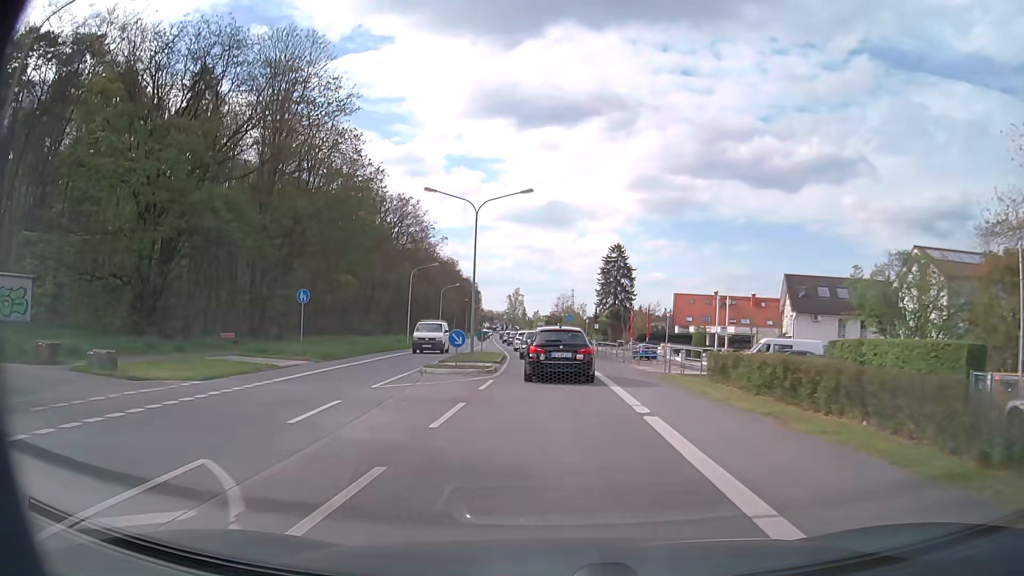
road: primary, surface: asphalt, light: Day
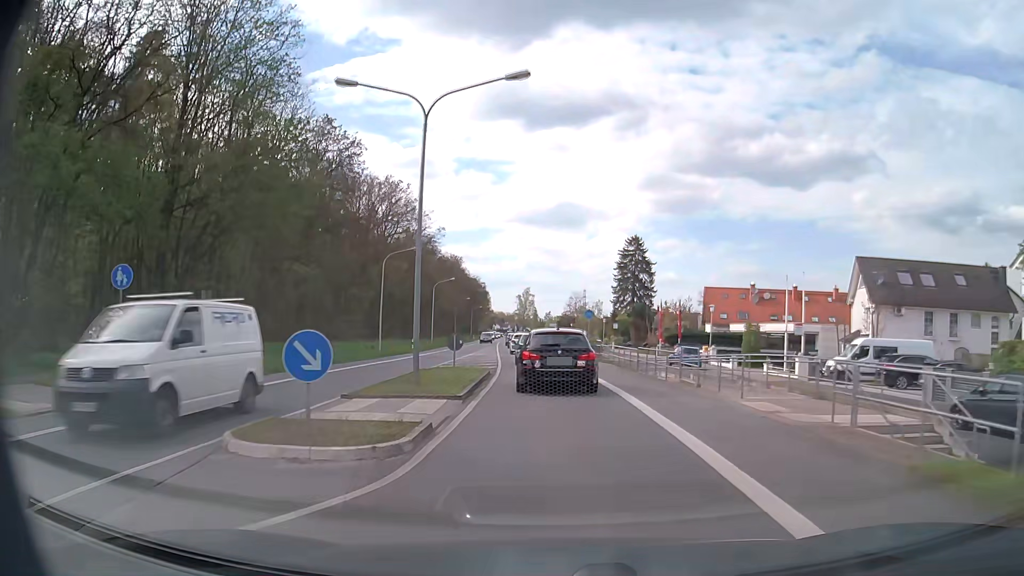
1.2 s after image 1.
(-0.1, +14.2) m; -1°
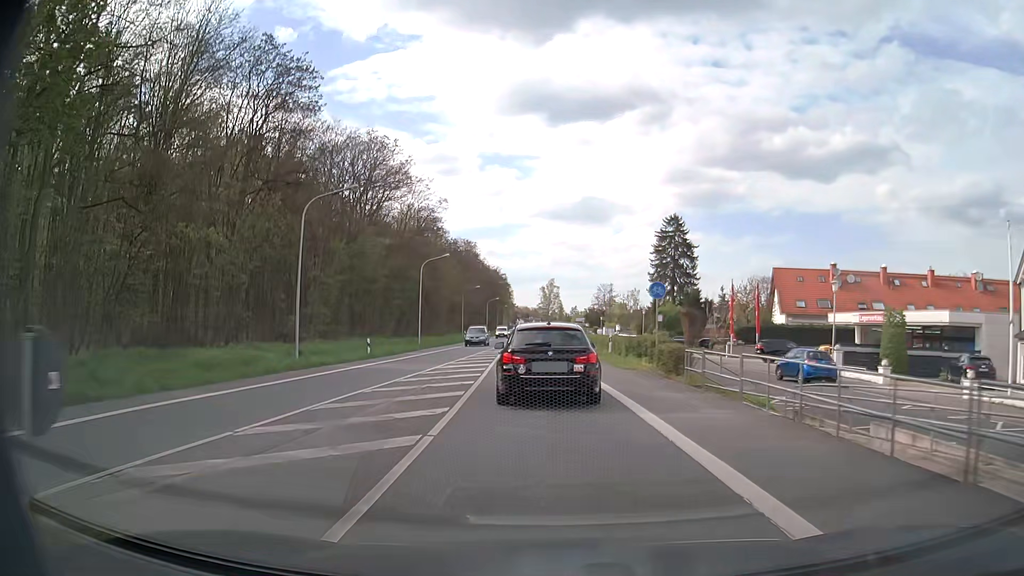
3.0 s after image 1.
(-0.3, +20.1) m; -2°
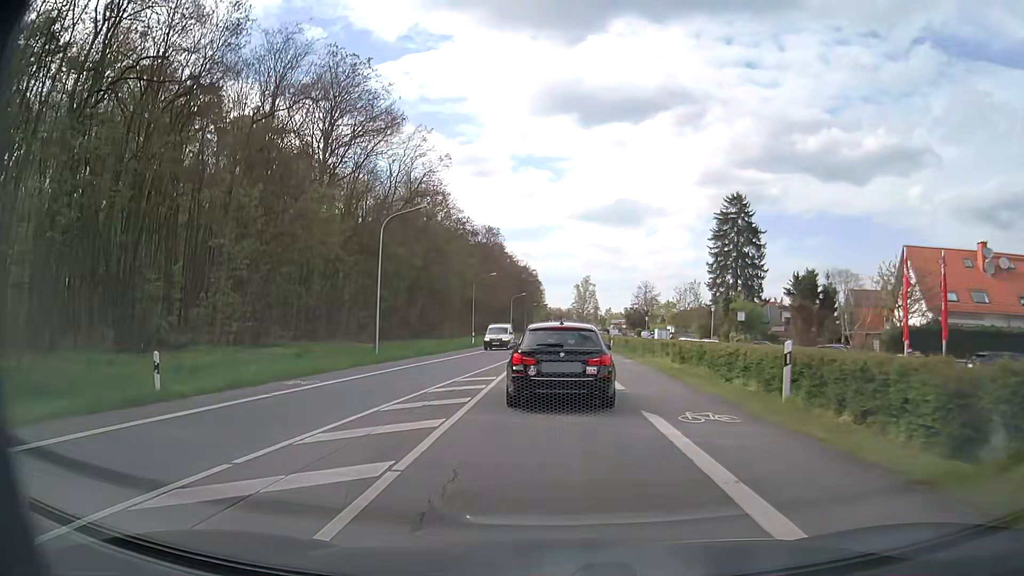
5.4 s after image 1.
(-0.7, +22.9) m; -3°
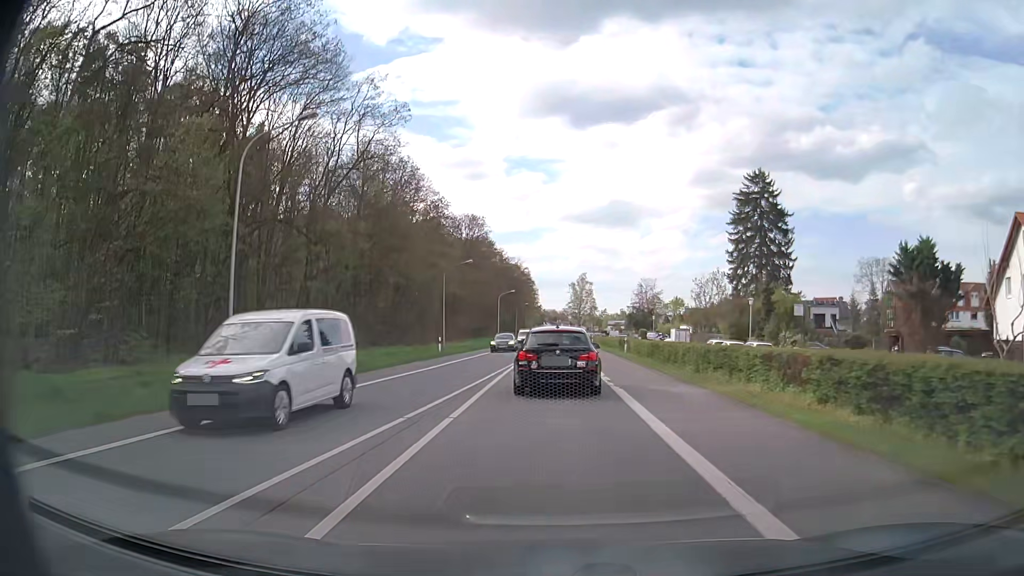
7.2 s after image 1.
(0.0, +15.9) m; 0°
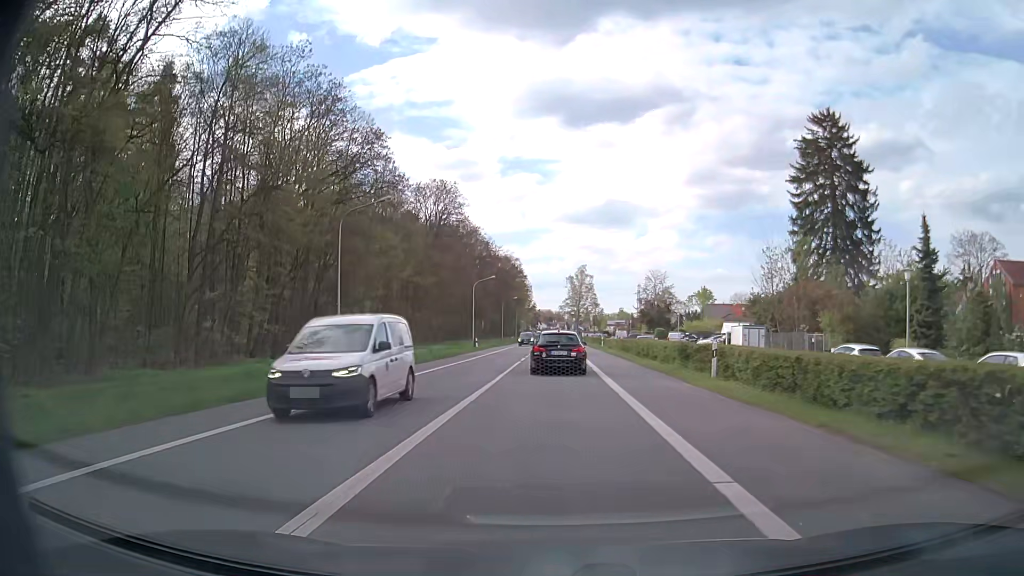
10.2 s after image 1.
(0.0, +26.9) m; 0°
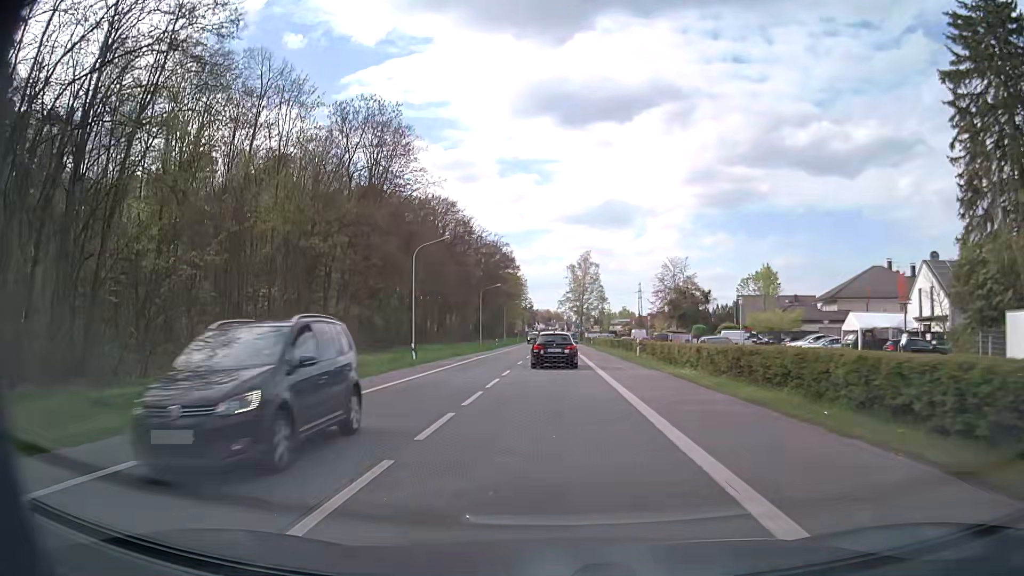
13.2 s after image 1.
(+0.2, +31.1) m; +1°
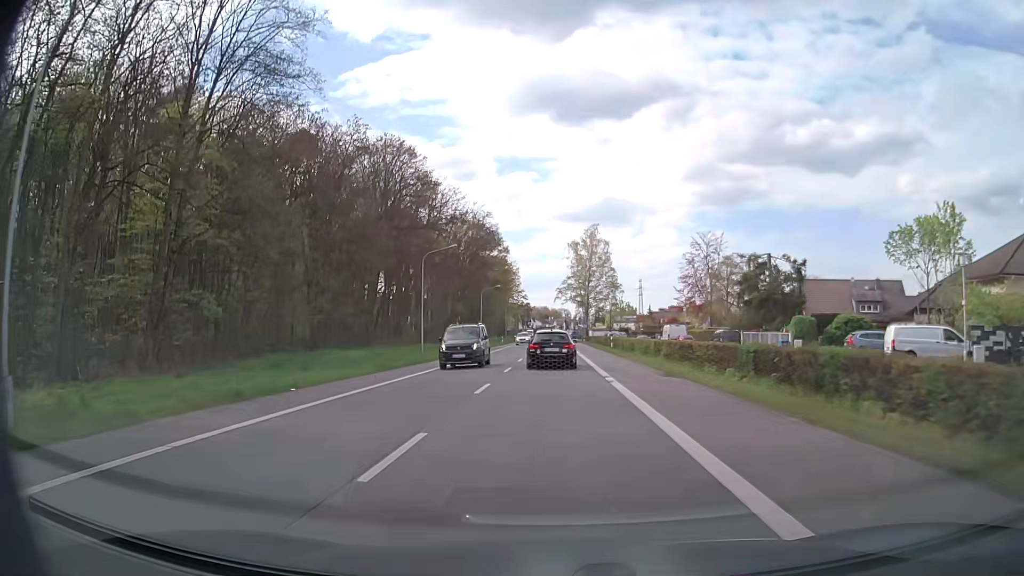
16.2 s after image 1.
(0.0, +34.6) m; 0°
(0, +10) (0, +20) (0, +30) (0, +40) (0, +50) (0, +60) (0, +70) (0, +80) (0, +90) (0, +100) m
